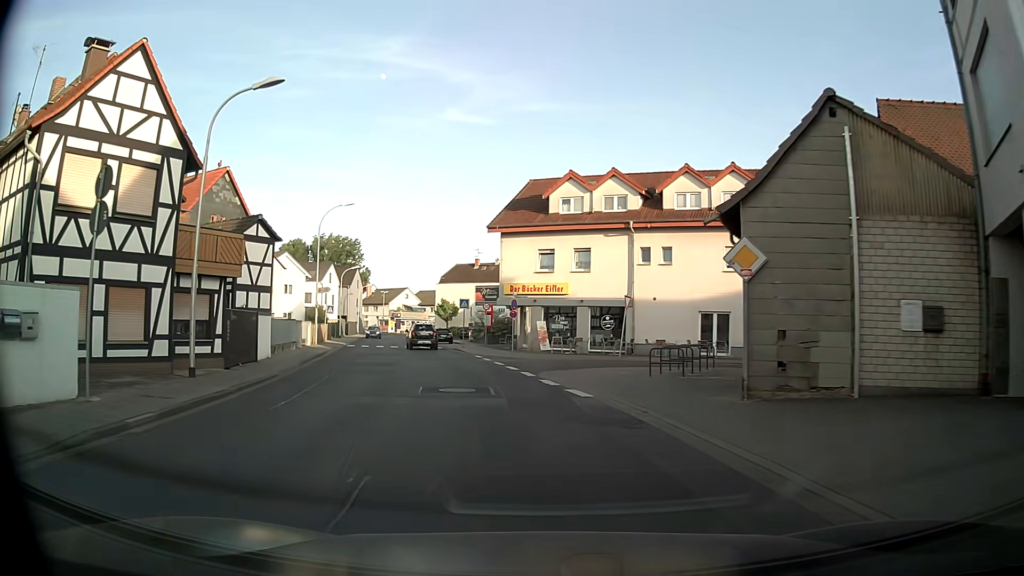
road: tertiary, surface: asphalt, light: Day
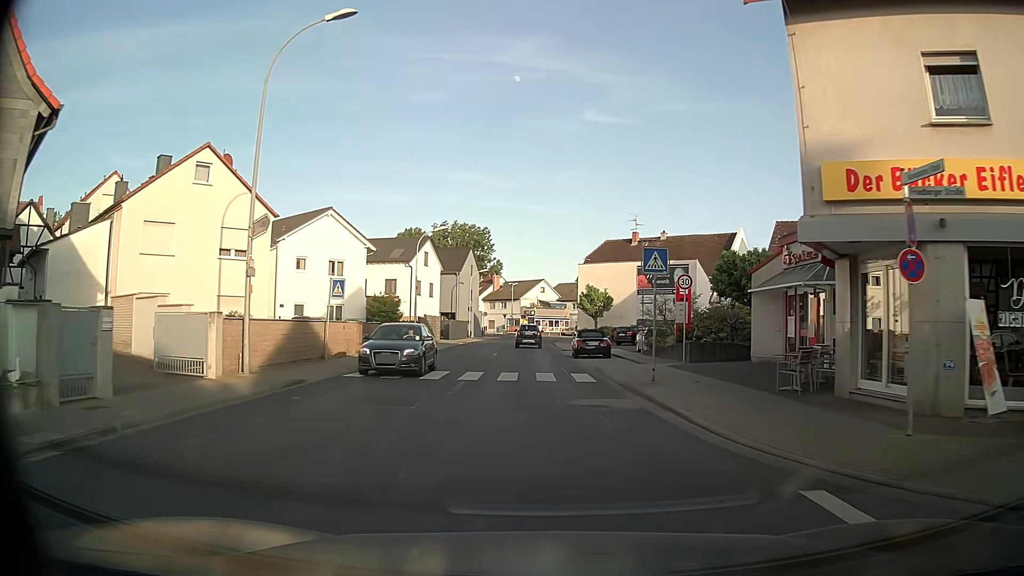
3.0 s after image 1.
(-3.9, +28.2) m; -12°
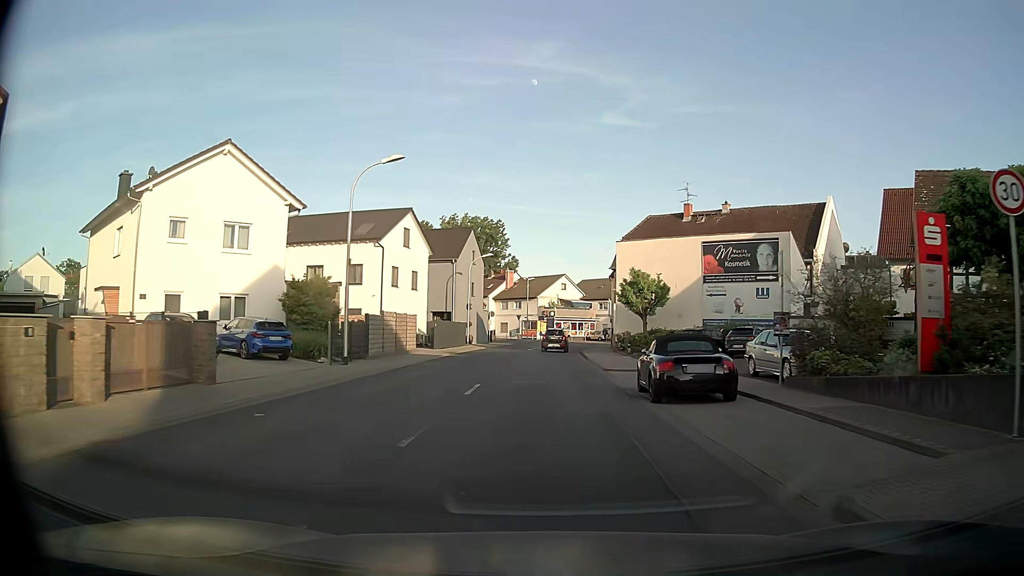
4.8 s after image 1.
(-0.2, +18.3) m; -1°
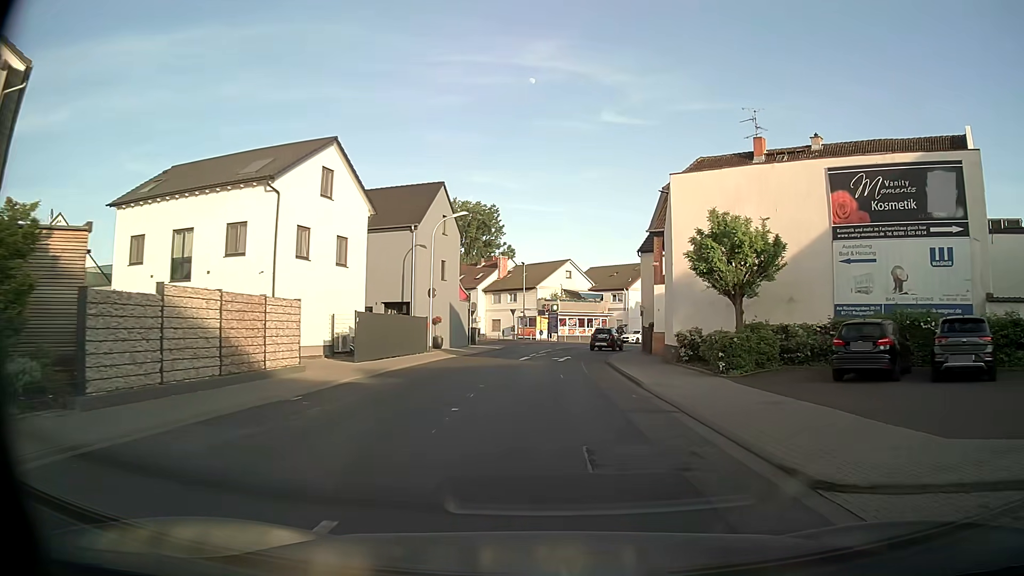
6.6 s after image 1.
(-0.1, +19.0) m; 0°
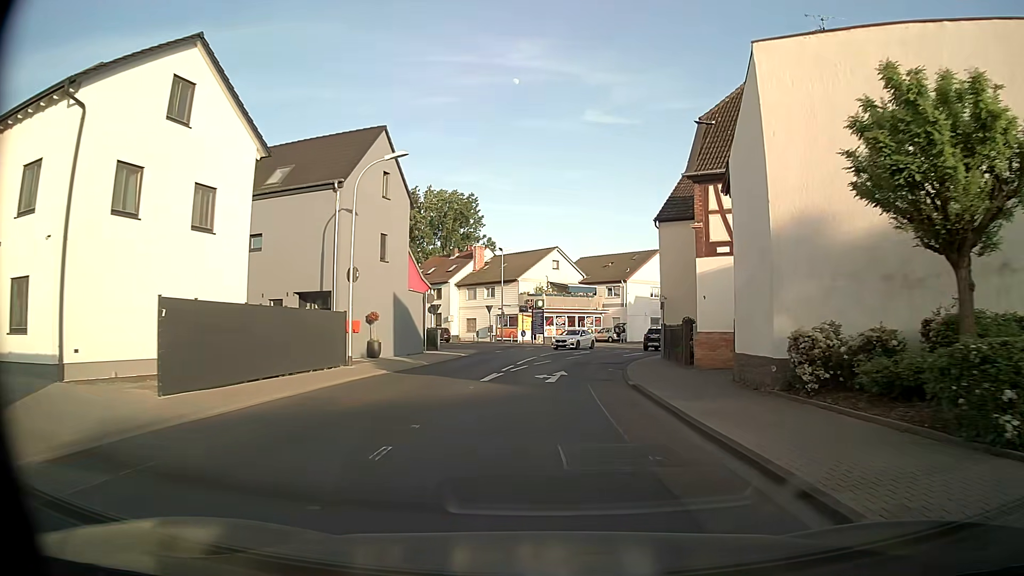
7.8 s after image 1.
(+0.2, +12.7) m; +1°
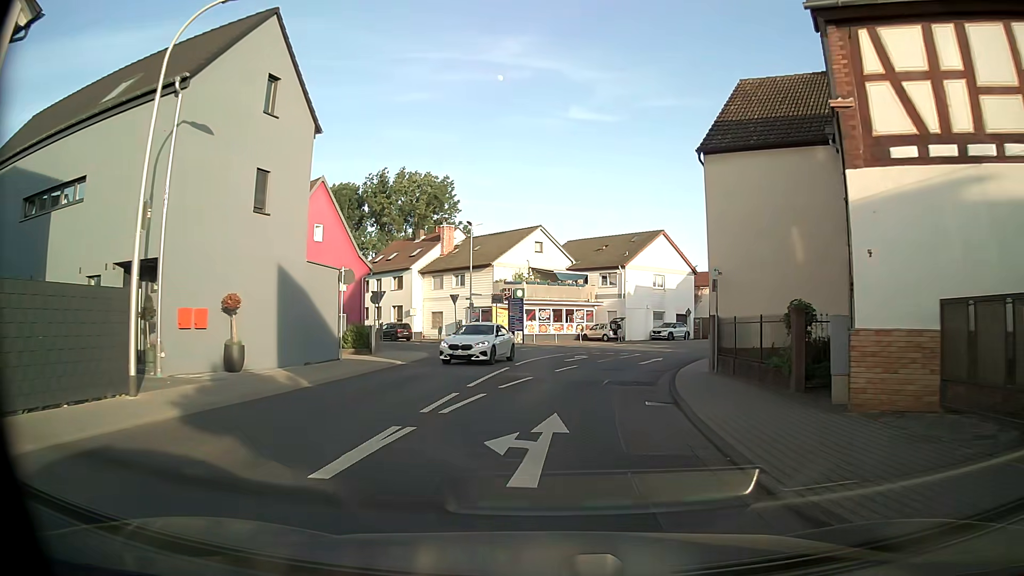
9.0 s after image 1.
(+0.2, +12.5) m; +2°
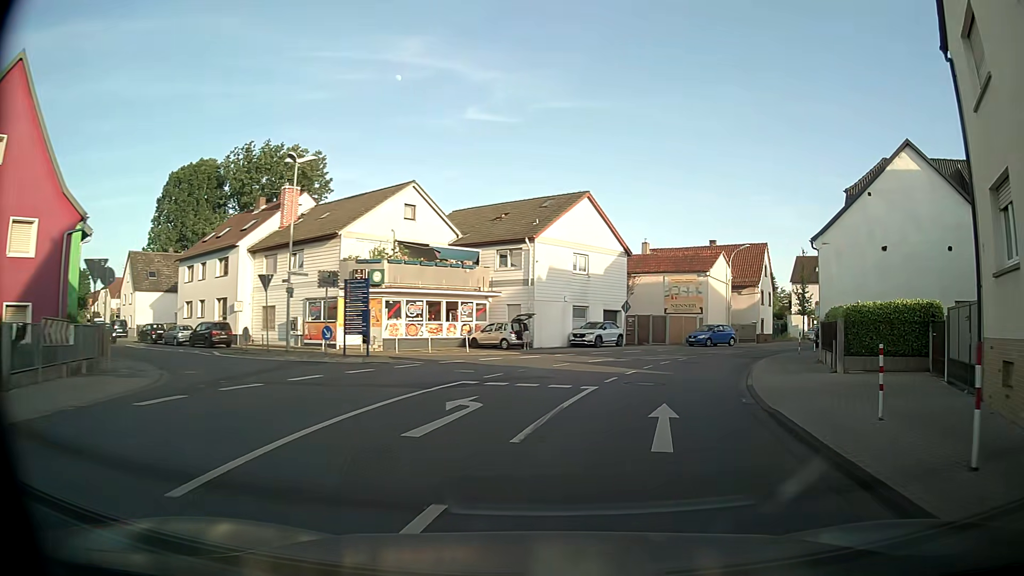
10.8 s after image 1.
(+0.8, +18.3) m; +9°
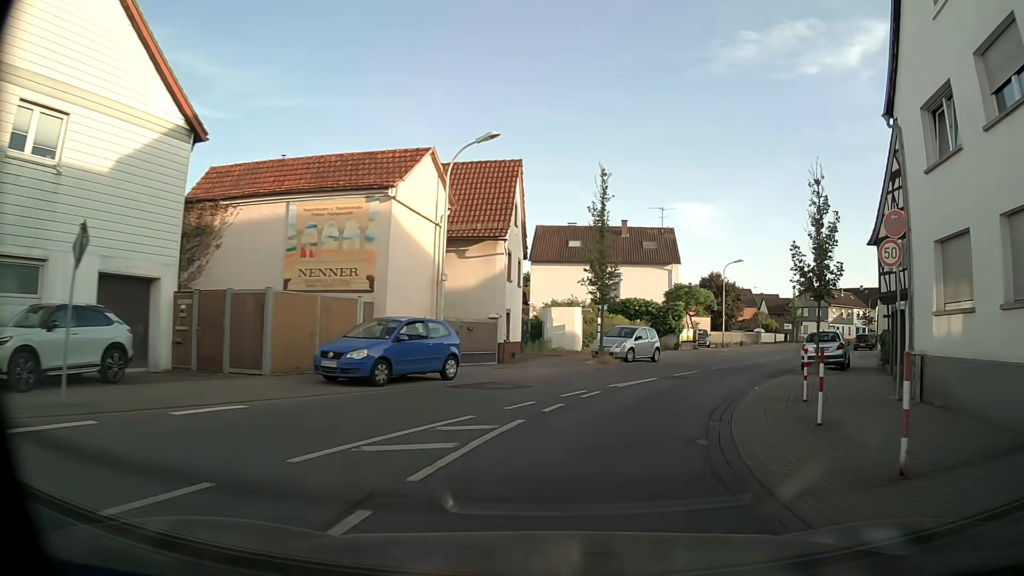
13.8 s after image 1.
(+6.6, +29.1) m; +25°
(+1, +10) (+4, +19) (+9, +28) (+14, +37) (+19, +46) (+24, +54) (+29, +63) (+34, +72) (+39, +80) (+45, +88) m
